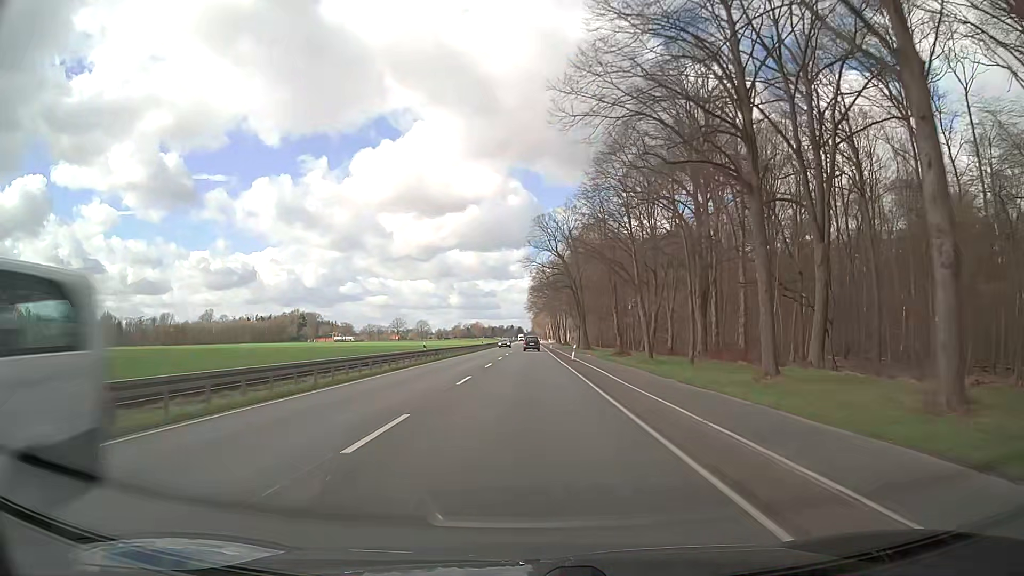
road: primary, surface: asphalt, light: Day
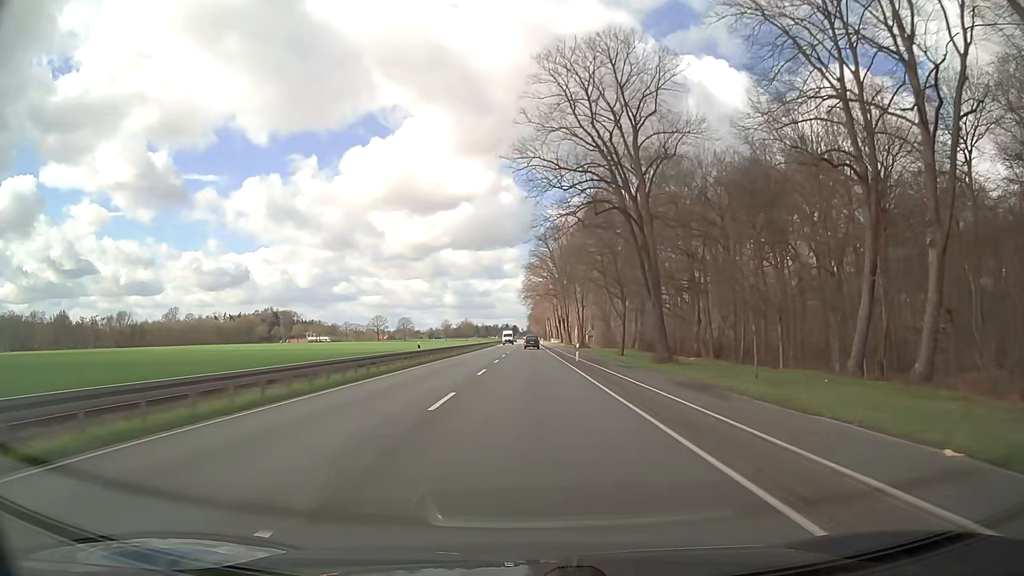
(-0.1, +55.7) m; 0°
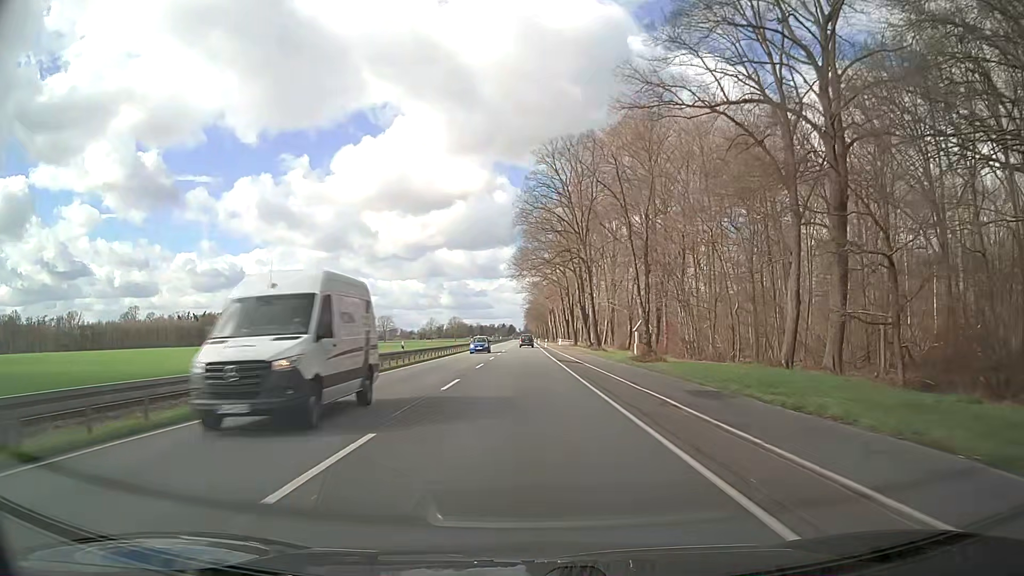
(+0.3, +55.8) m; 0°
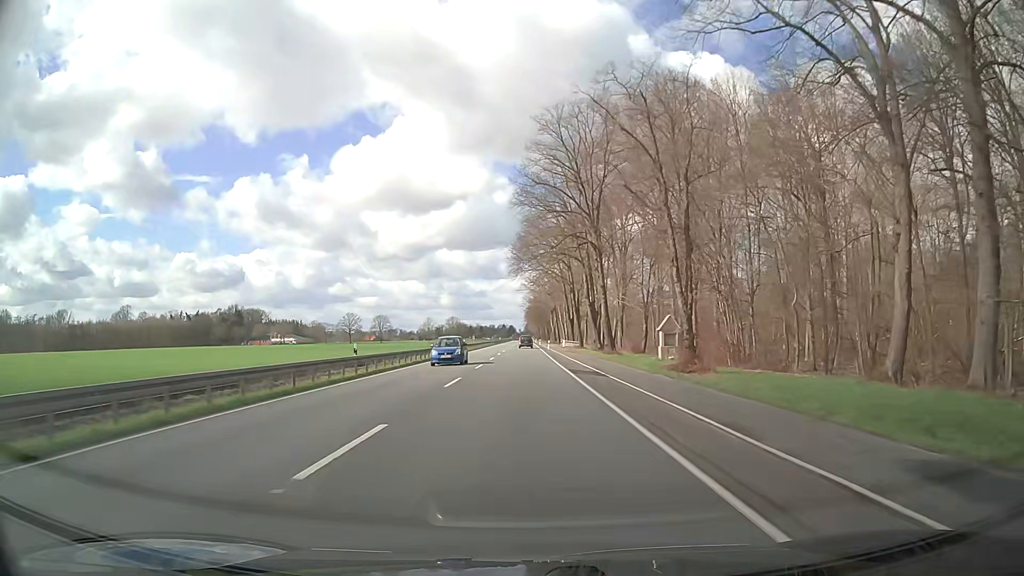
(0.0, +11.2) m; 0°
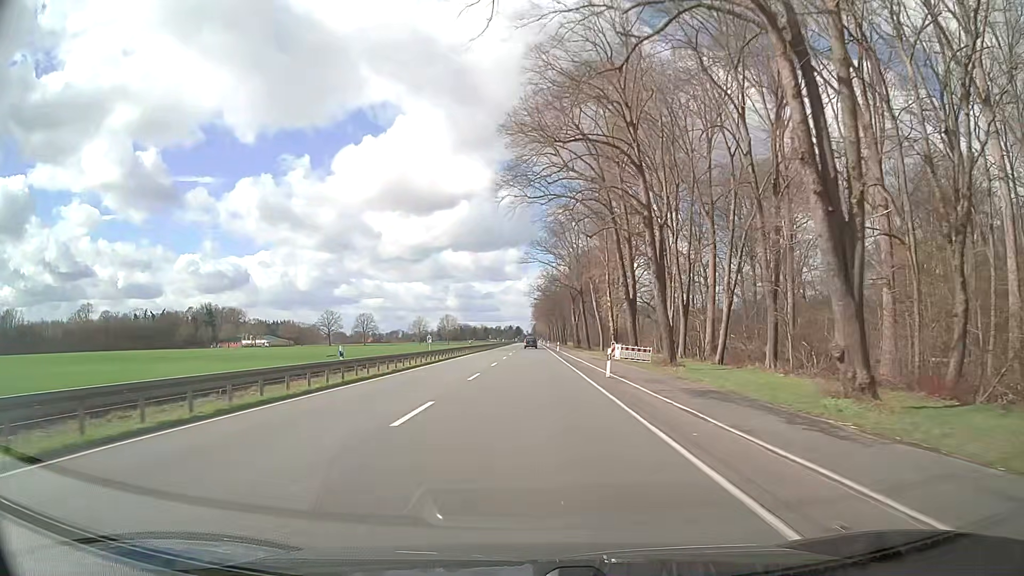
(-0.3, +55.7) m; -2°
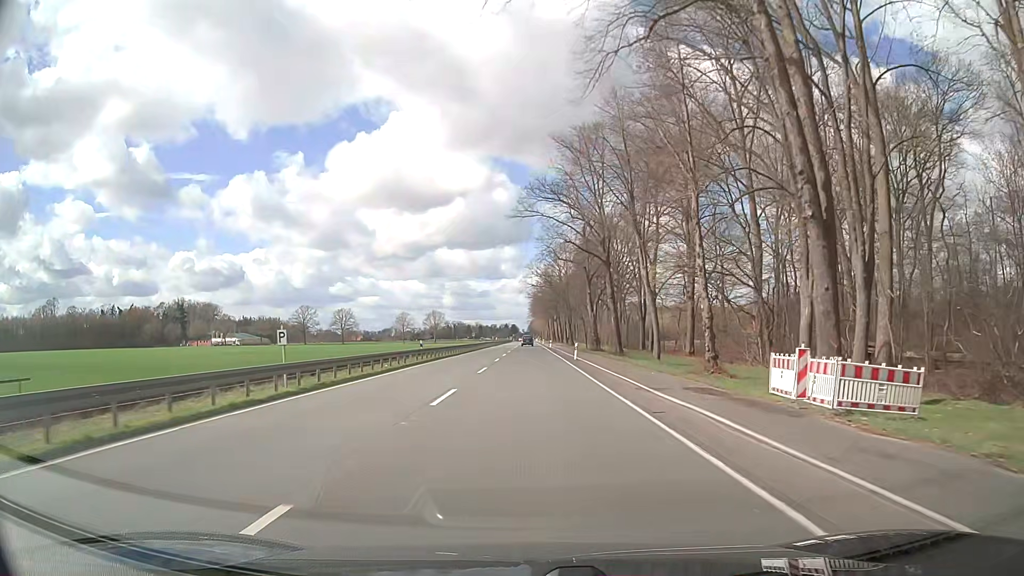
(+0.5, +33.3) m; +1°
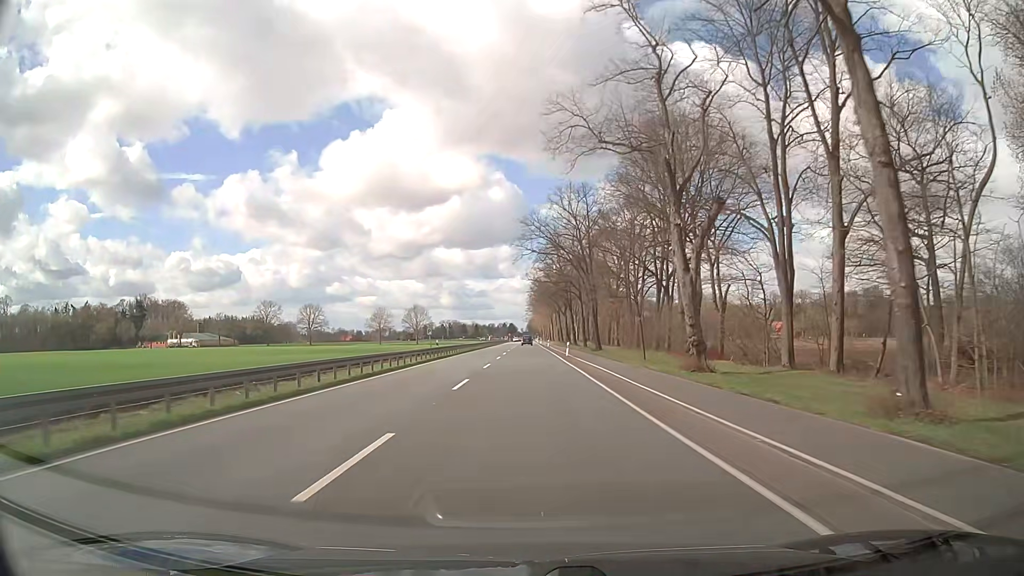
(+0.2, +44.3) m; 0°
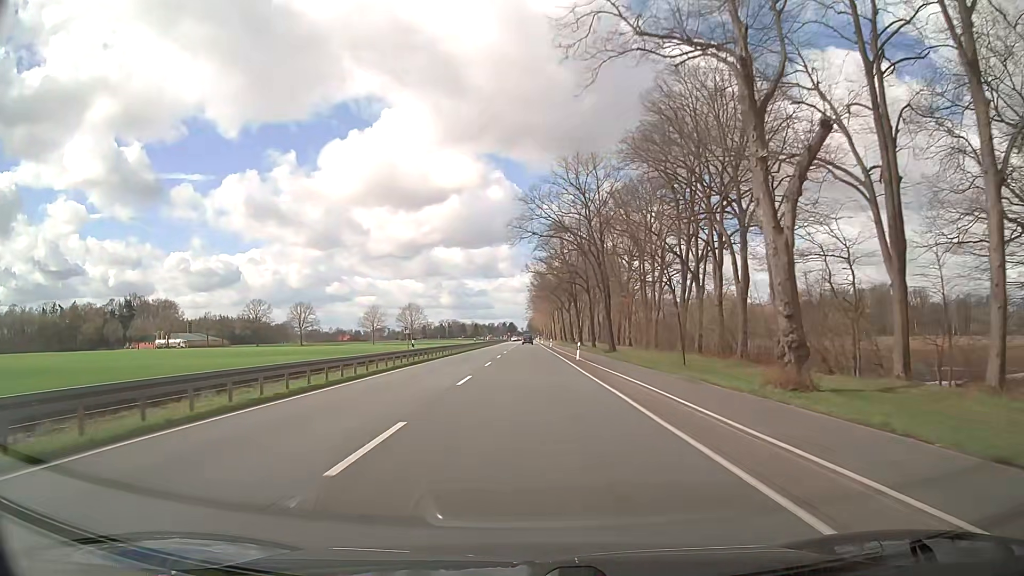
(0.0, +11.1) m; 0°
(0, +10) (0, +20) (0, +30) (0, +40) (0, +50) (0, +60) (0, +70) (0, +80) (0, +90) (0, +100) m
